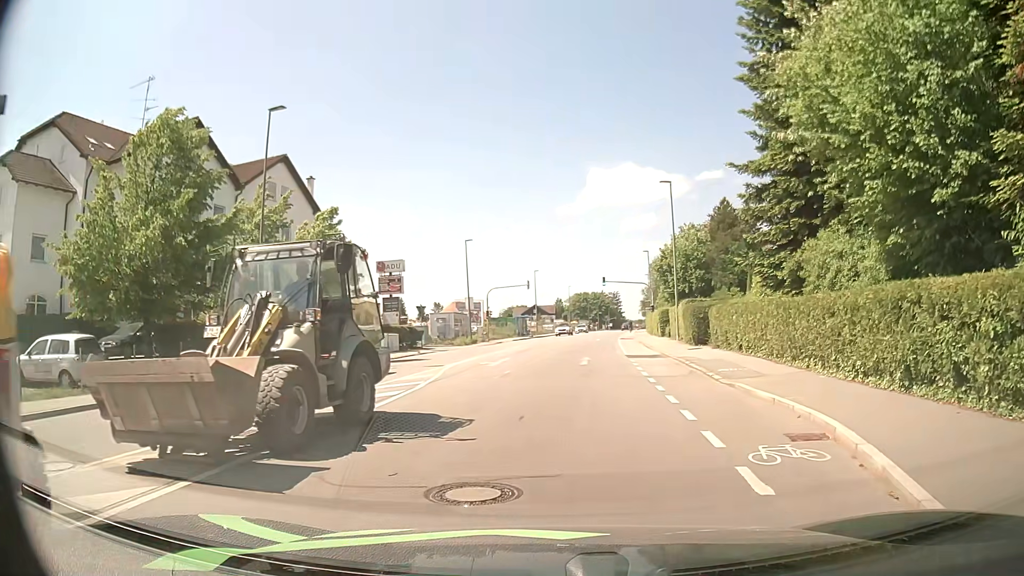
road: tertiary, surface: asphalt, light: Day
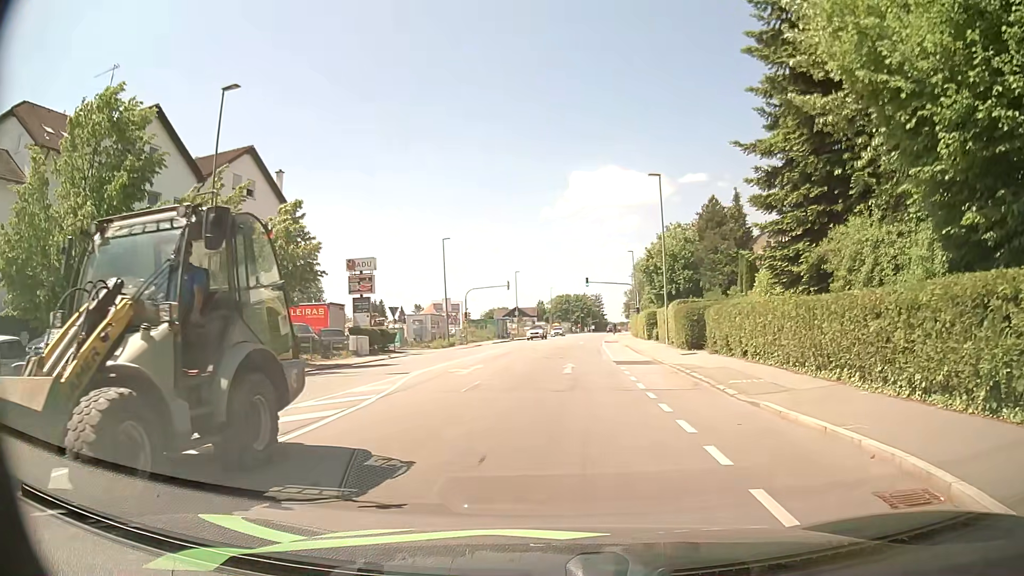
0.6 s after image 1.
(0.0, +2.9) m; +1°
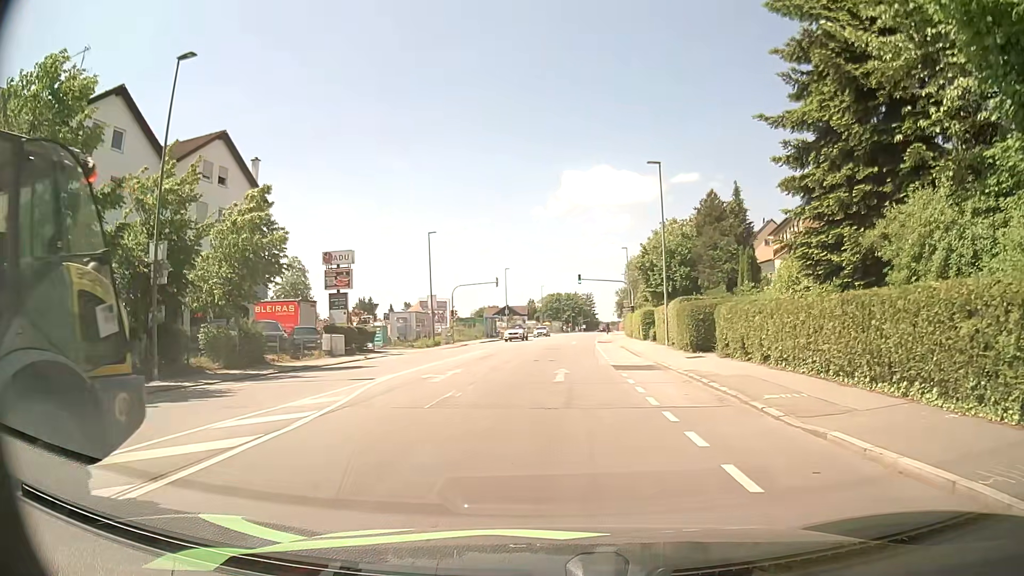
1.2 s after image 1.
(0.0, +3.1) m; +1°
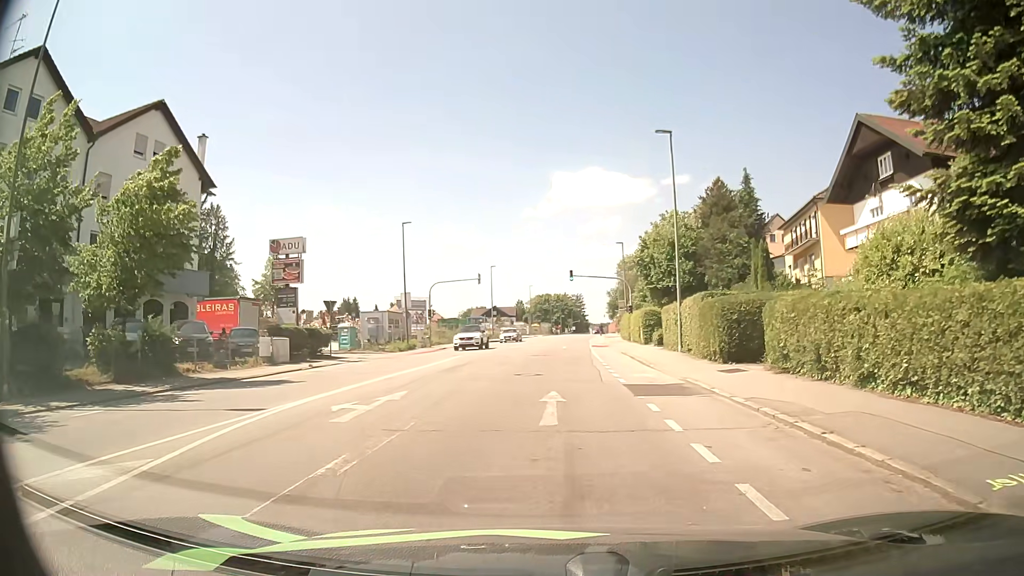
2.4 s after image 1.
(0.0, +6.8) m; 0°
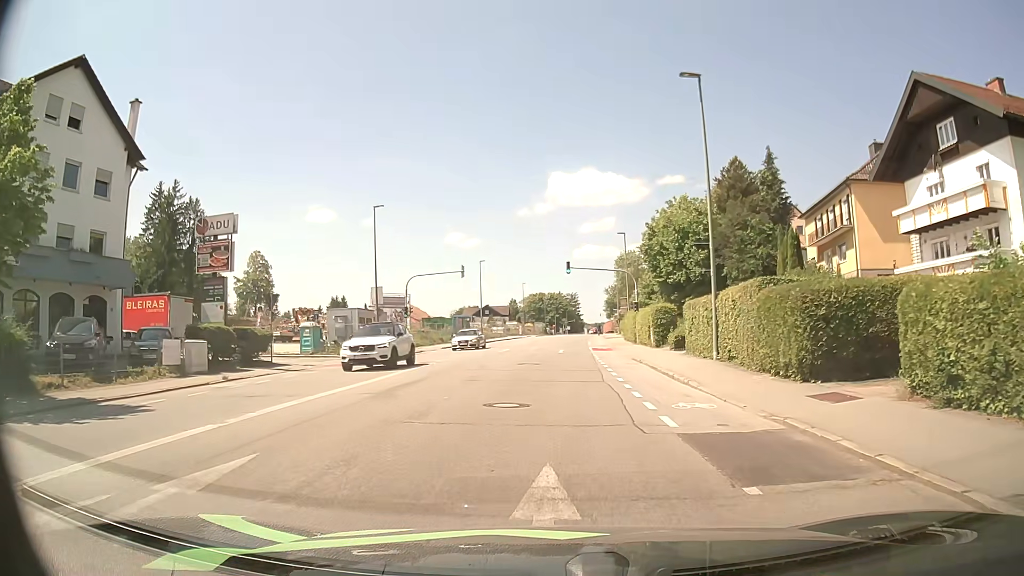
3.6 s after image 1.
(+0.2, +7.5) m; +1°
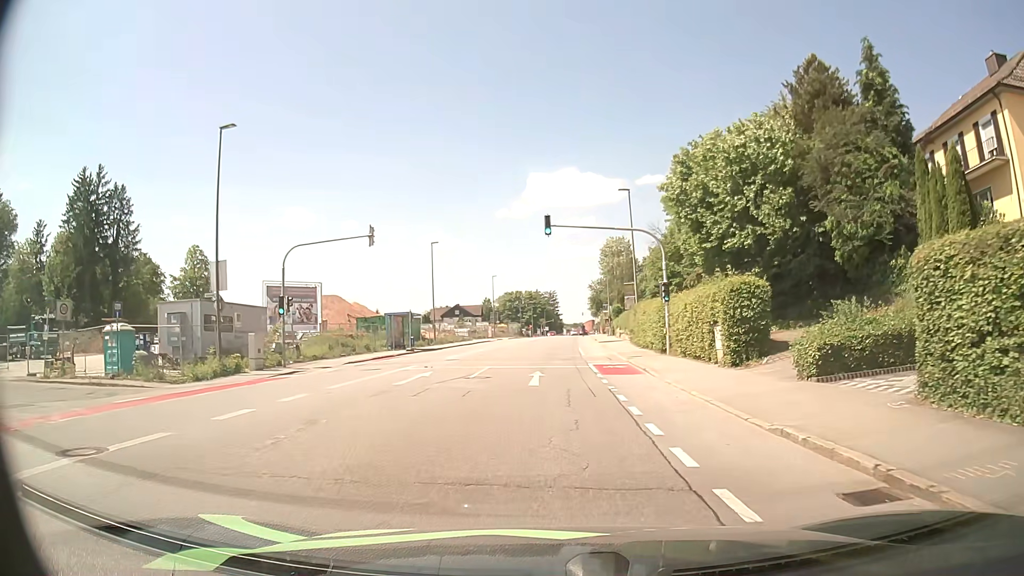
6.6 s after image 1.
(+0.3, +21.1) m; +1°
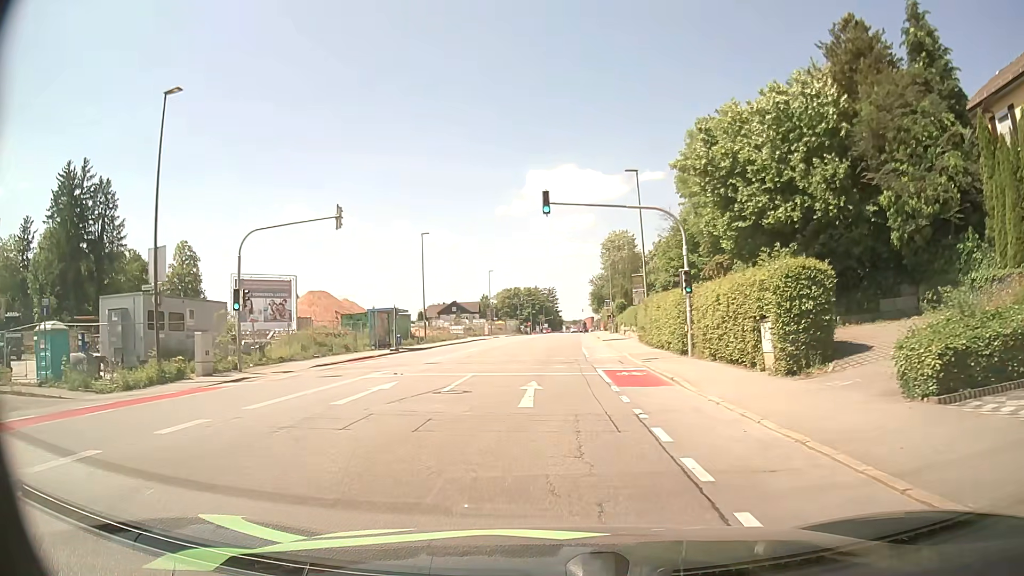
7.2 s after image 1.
(0.0, +4.8) m; 0°
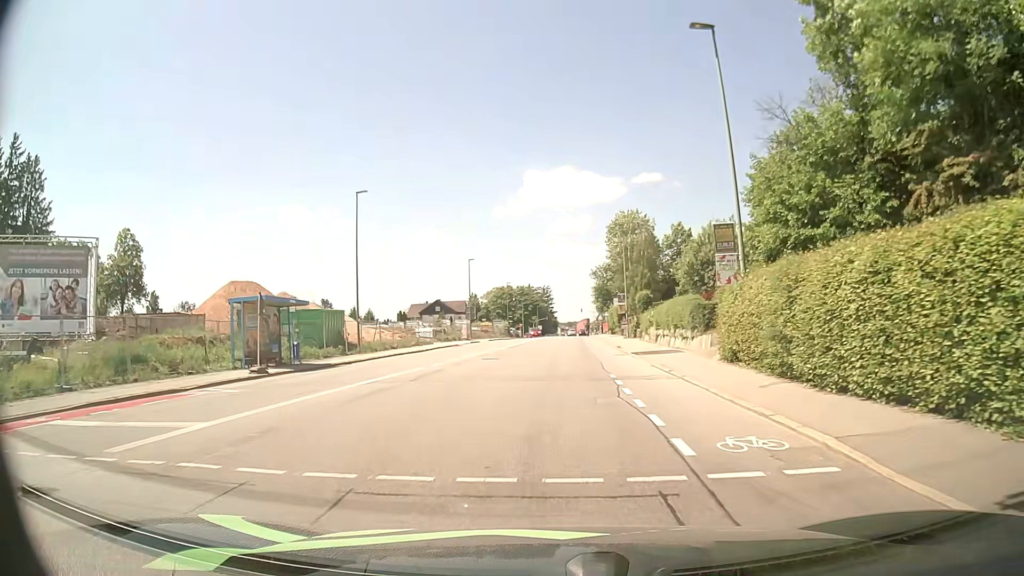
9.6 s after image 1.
(0.0, +20.8) m; 0°
(0, +10) (+1, +20) (+1, +30) (+2, +40) (+3, +50) (+3, +60) (+4, +70) (+4, +80) (+5, +90) (+6, +100) m
